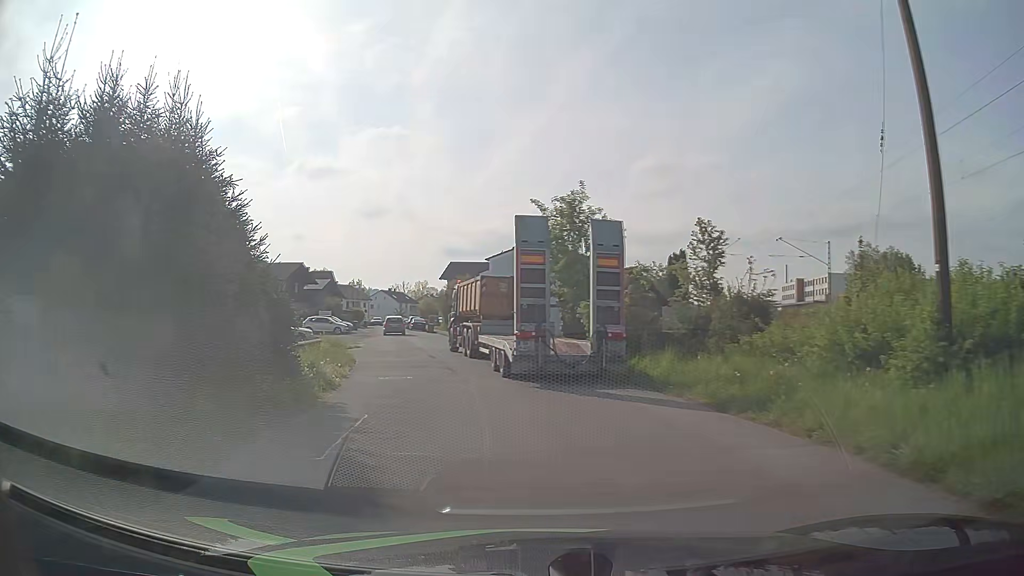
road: residential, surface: asphalt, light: Day
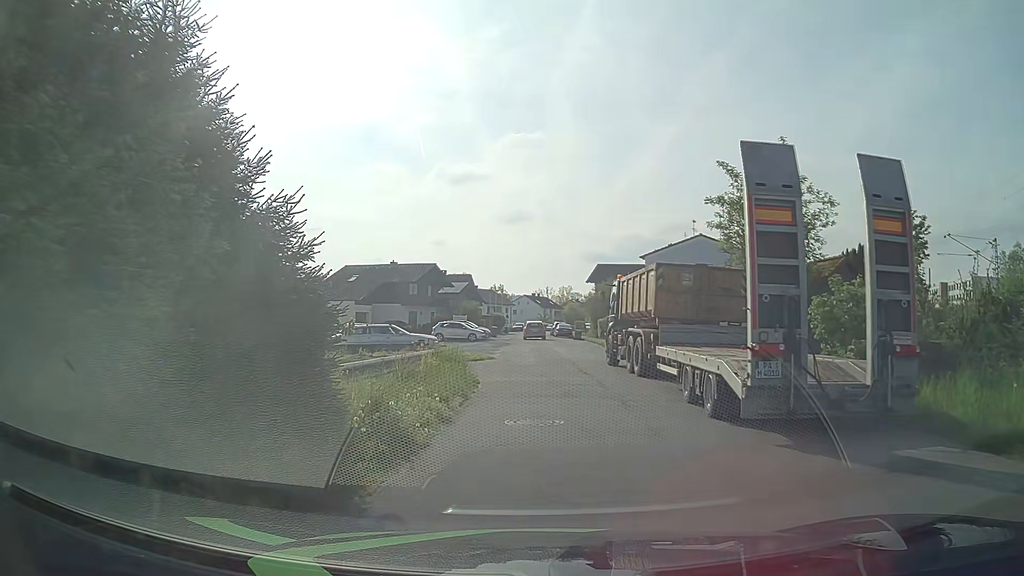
(-0.9, +6.5) m; -14°
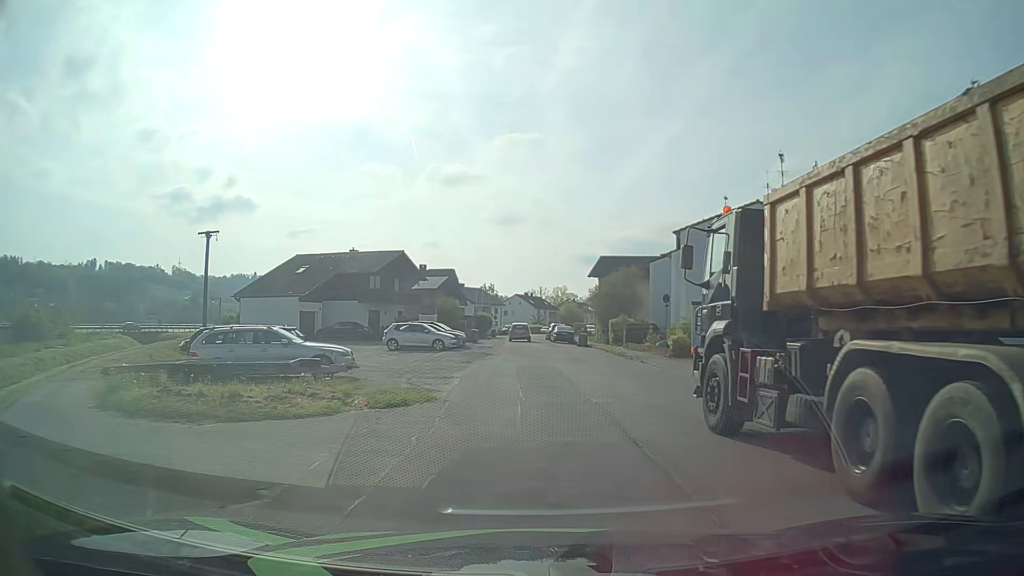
(+0.2, +14.7) m; +1°
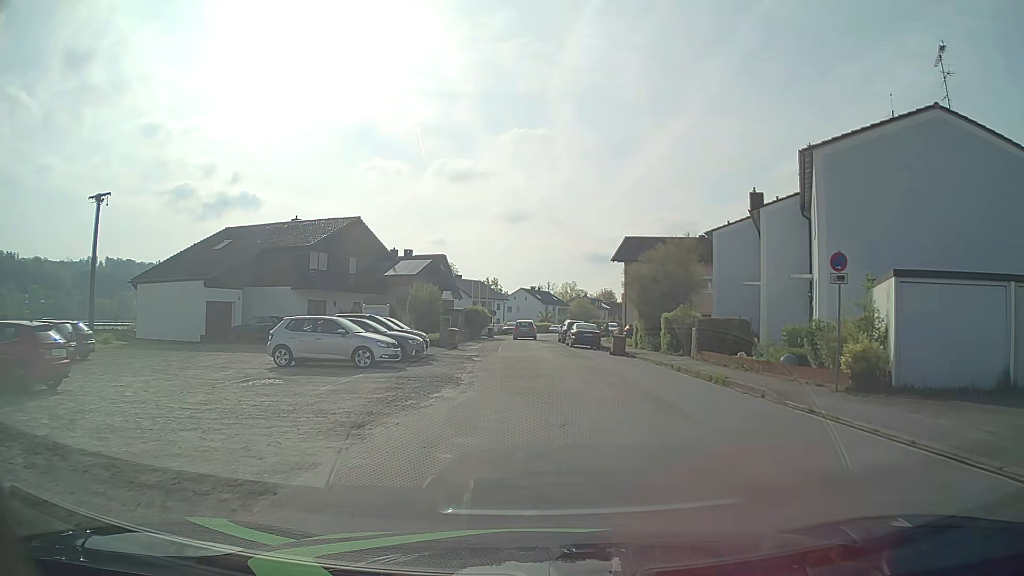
(-0.2, +17.2) m; -1°
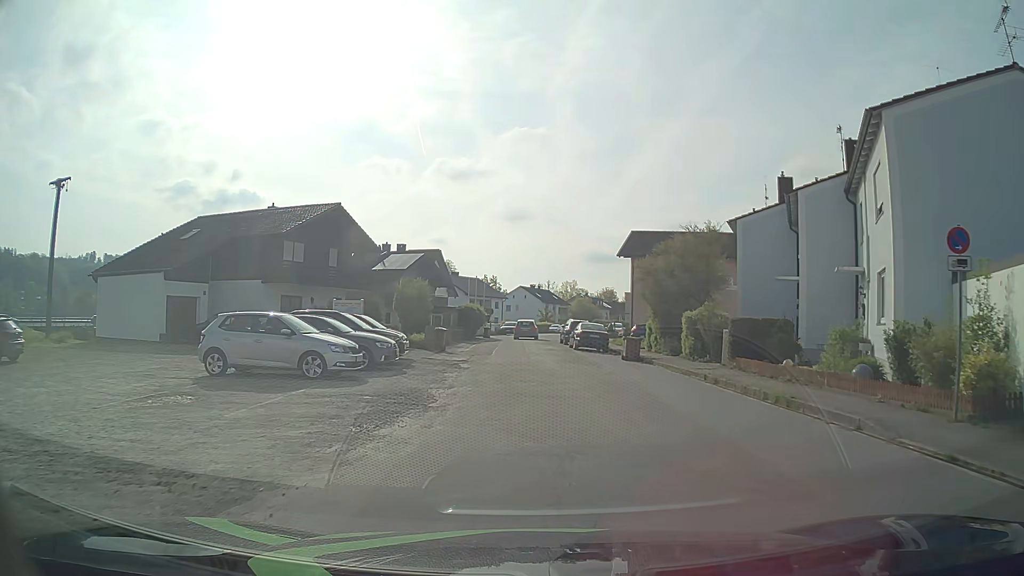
(0.0, +4.4) m; 0°
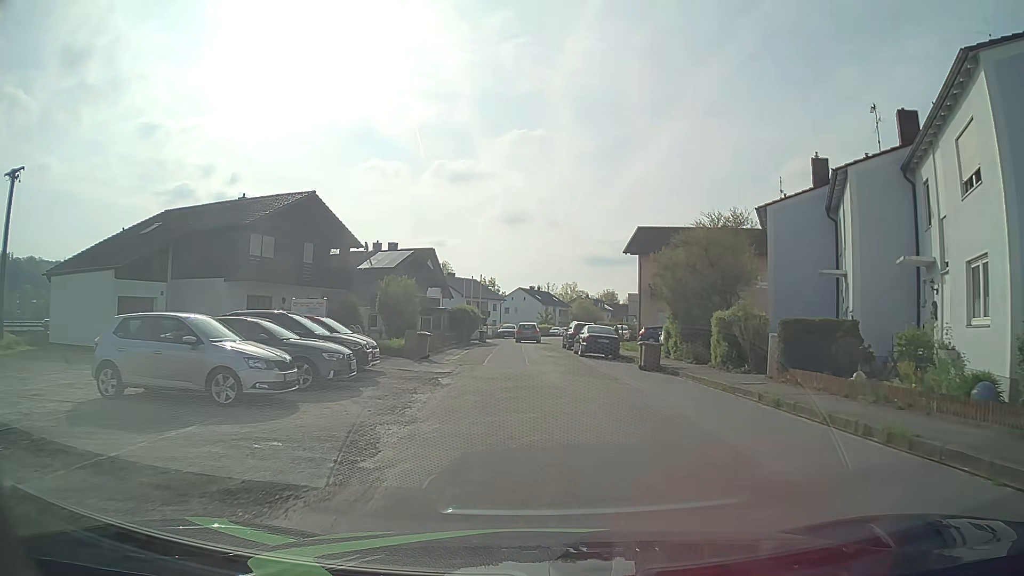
(0.0, +4.4) m; 0°
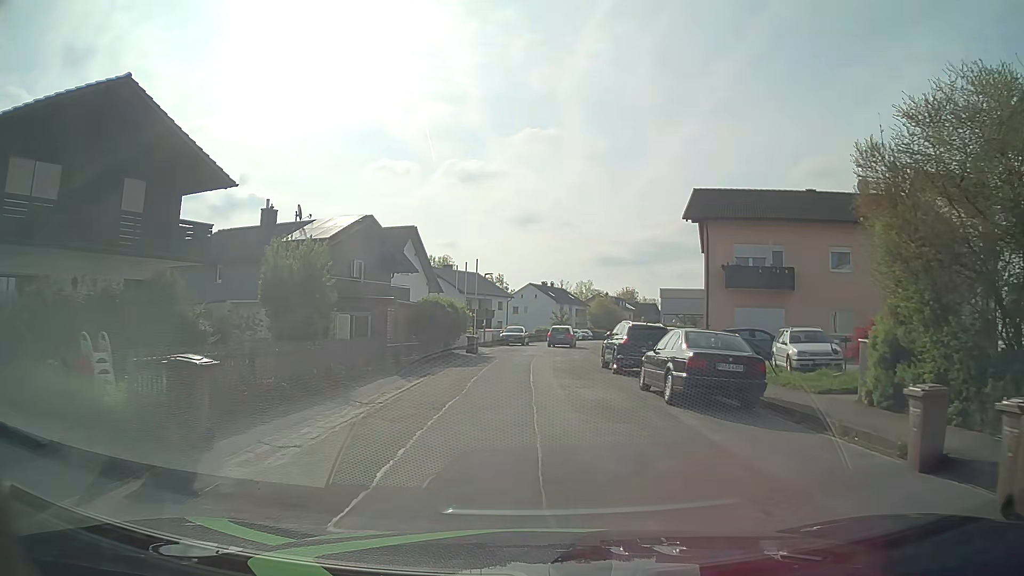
(-0.1, +17.8) m; -1°
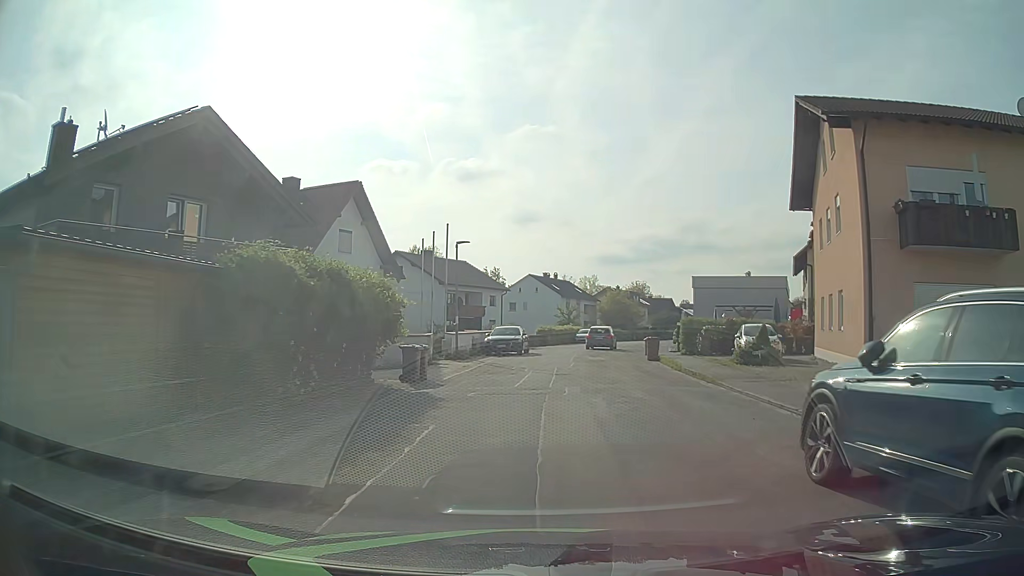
(-0.1, +18.0) m; 0°
(0, +10) (+1, +20) (+2, +30) (+3, +40) (+5, +50) (+8, +59) (+11, +69) (+14, +78) (+18, +88) (+22, +97) m
